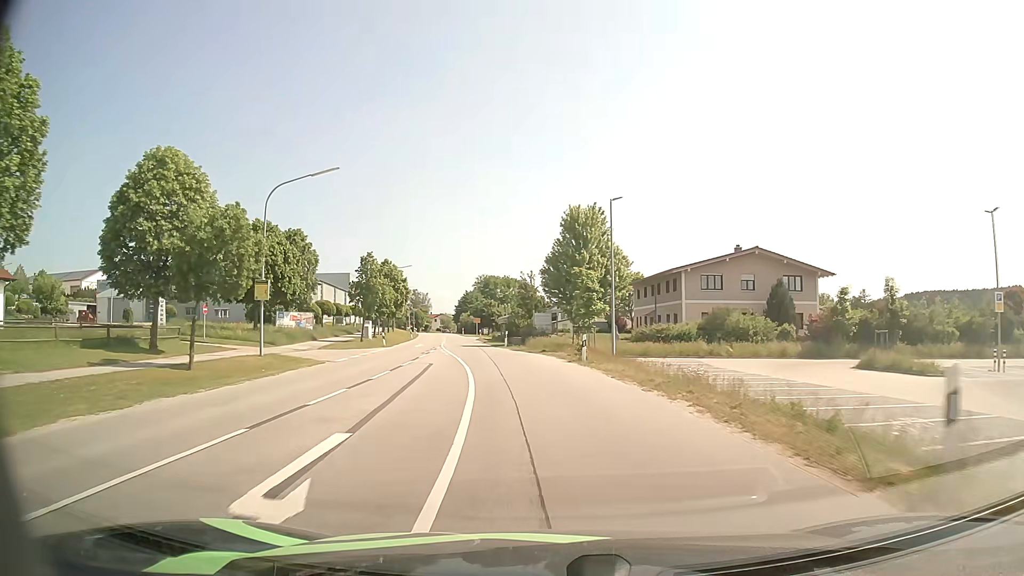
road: secondary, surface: asphalt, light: Day
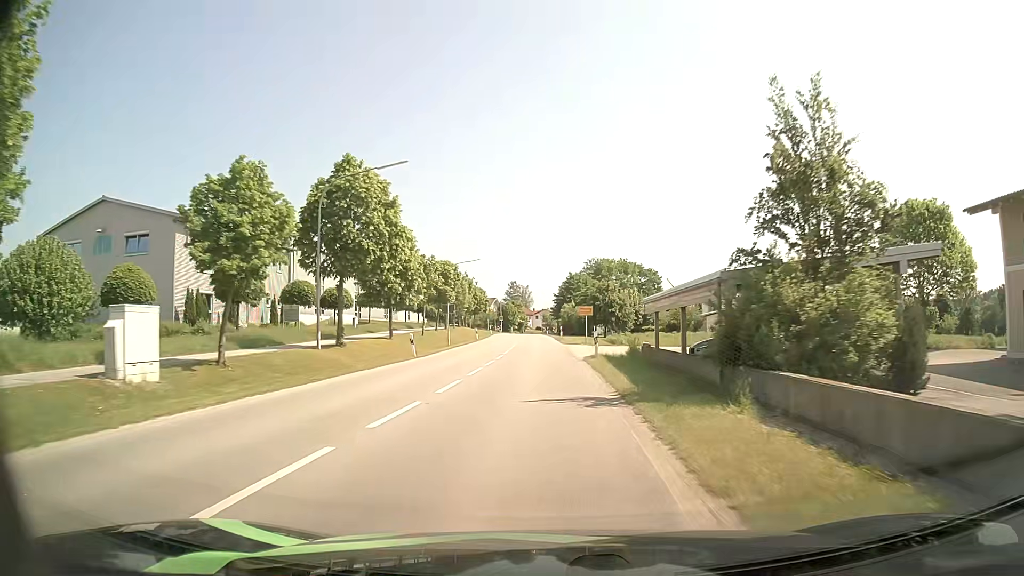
(-4.7, +47.0) m; -9°
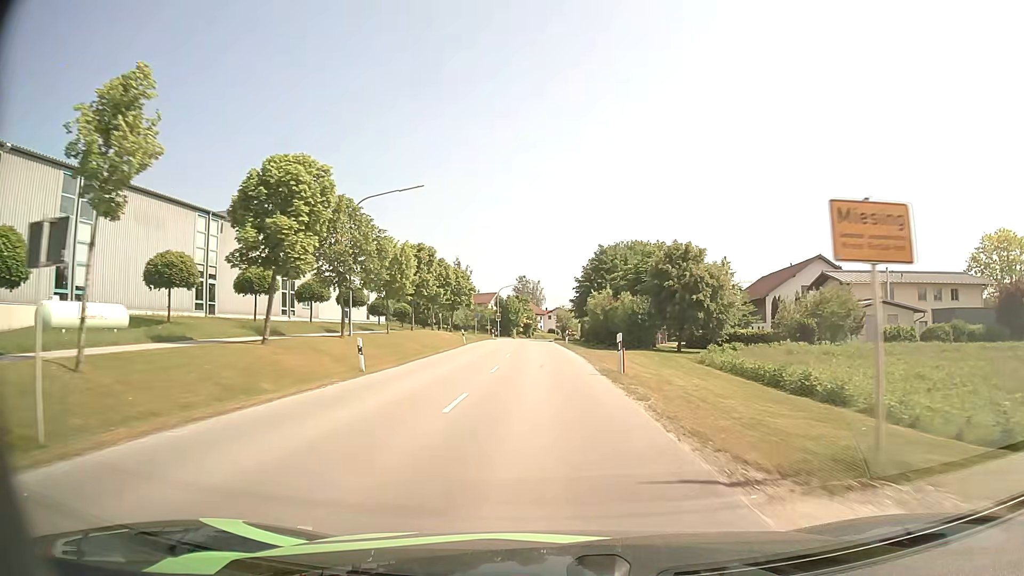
(-0.8, +39.4) m; -1°
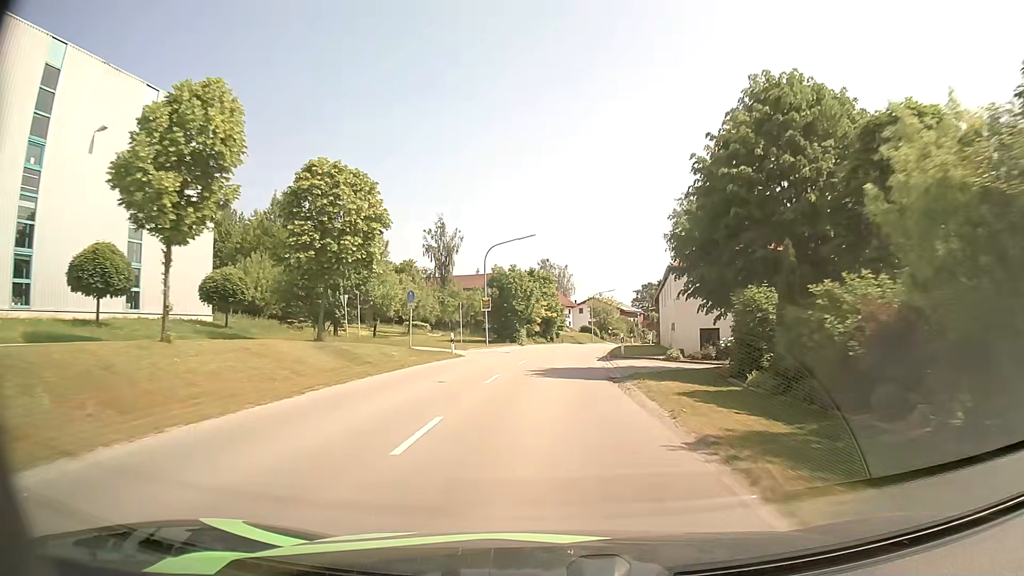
(-0.9, +48.3) m; -2°
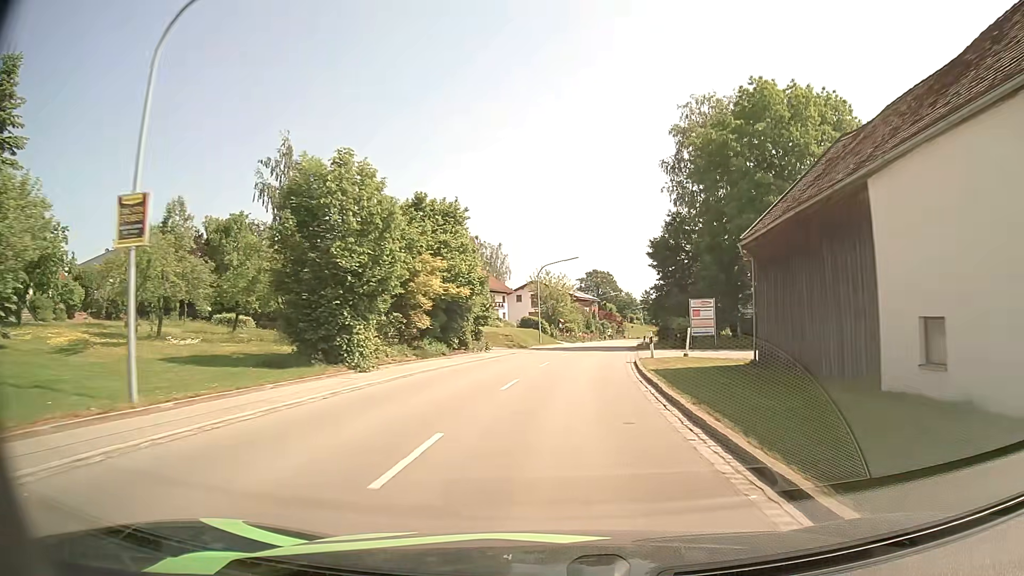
(+1.0, +37.2) m; +5°
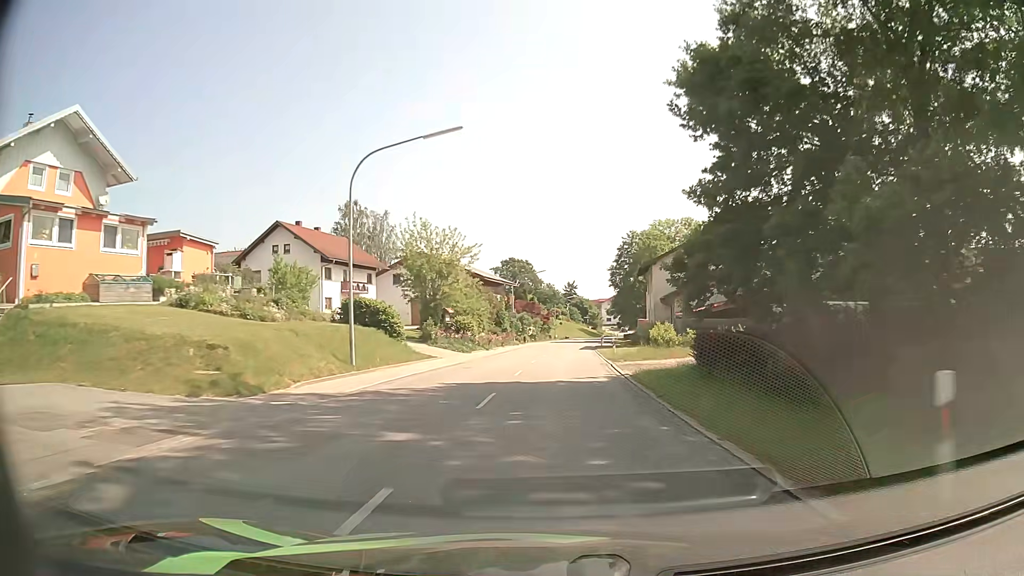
(+2.7, +38.4) m; +7°
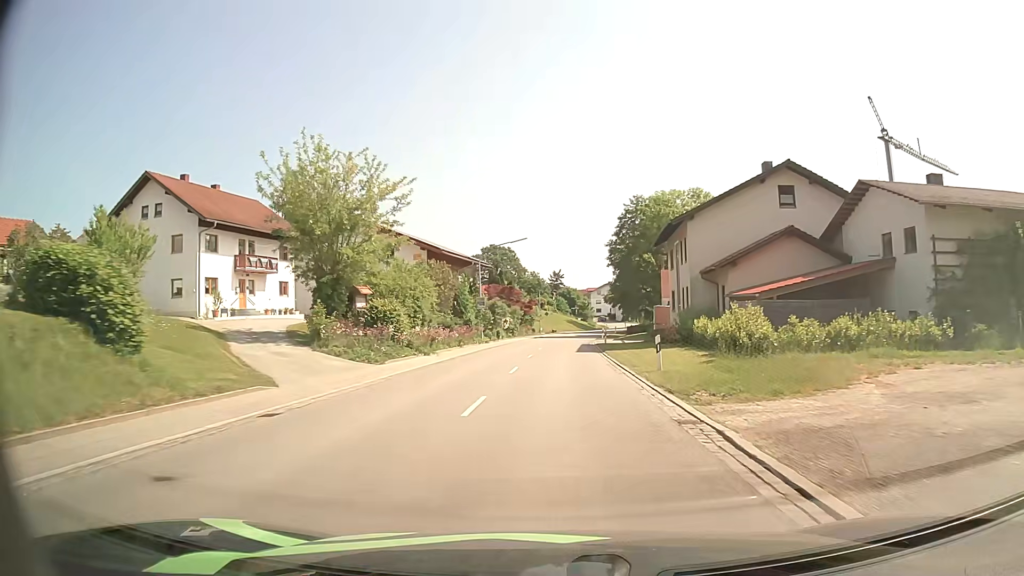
(+0.3, +19.8) m; +1°
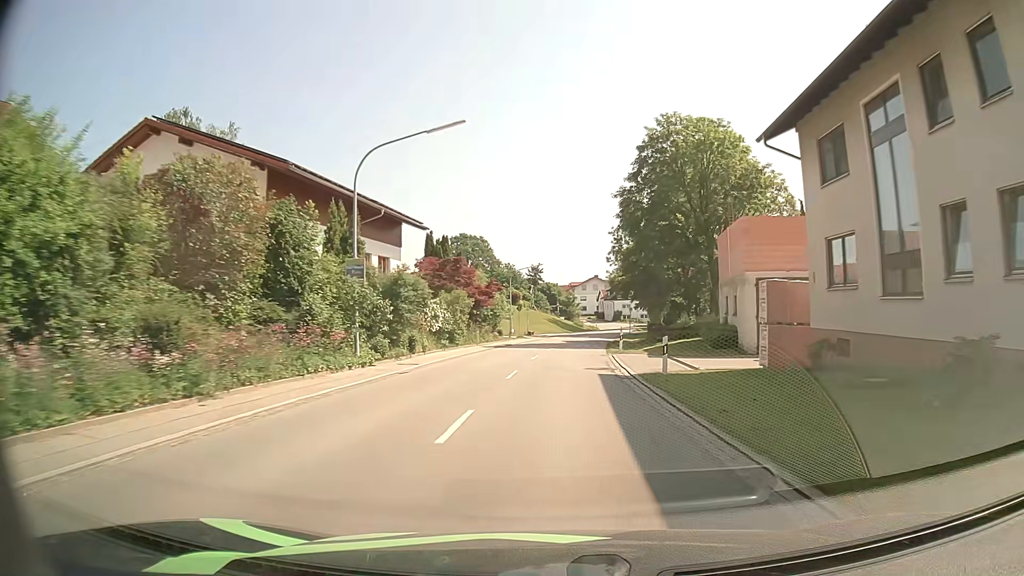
(+0.6, +29.3) m; +2°
(0, +10) (0, +20) (+1, +30) (+2, +40) (+3, +50) (+4, +60) (+6, +70) (+7, +80) (+9, +89) (+11, +99) m
